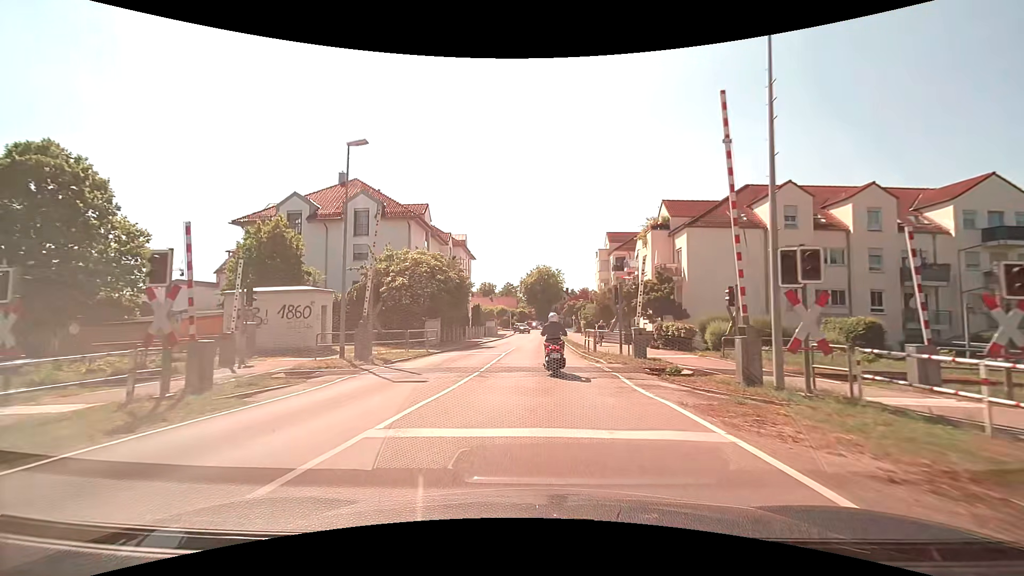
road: tertiary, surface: asphalt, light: Day
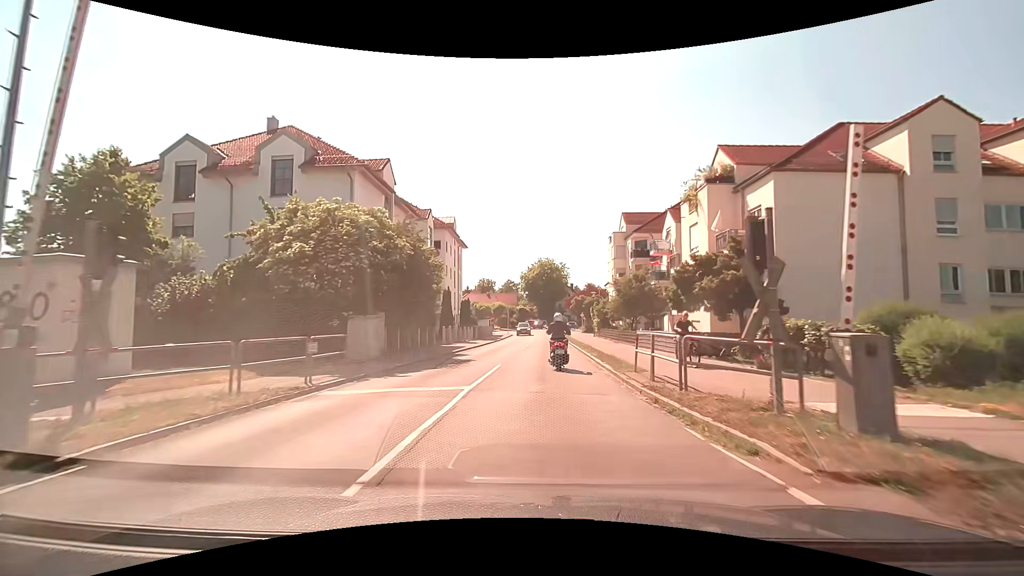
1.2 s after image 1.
(0.0, +12.4) m; 0°
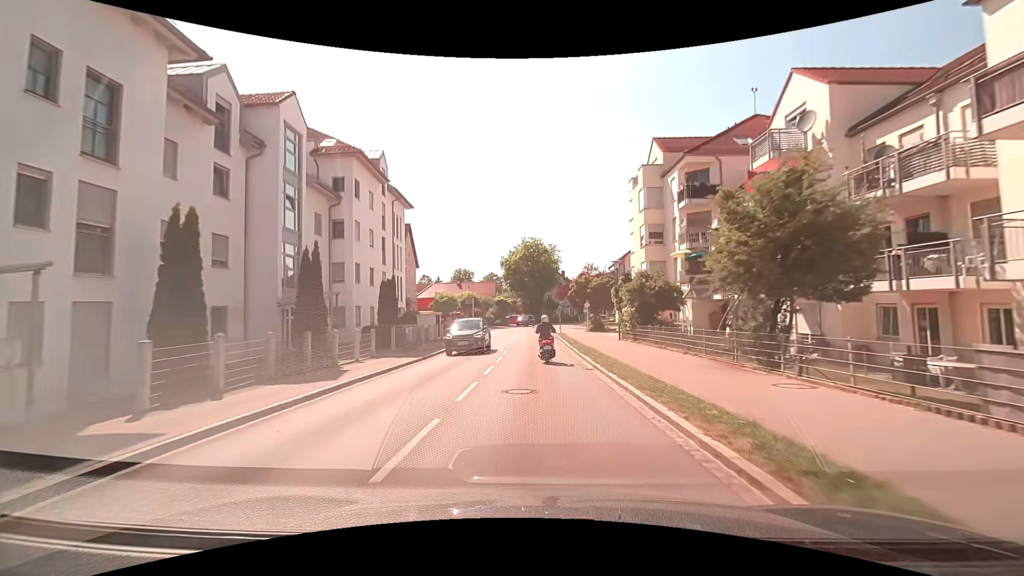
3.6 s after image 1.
(+0.4, +25.3) m; +1°
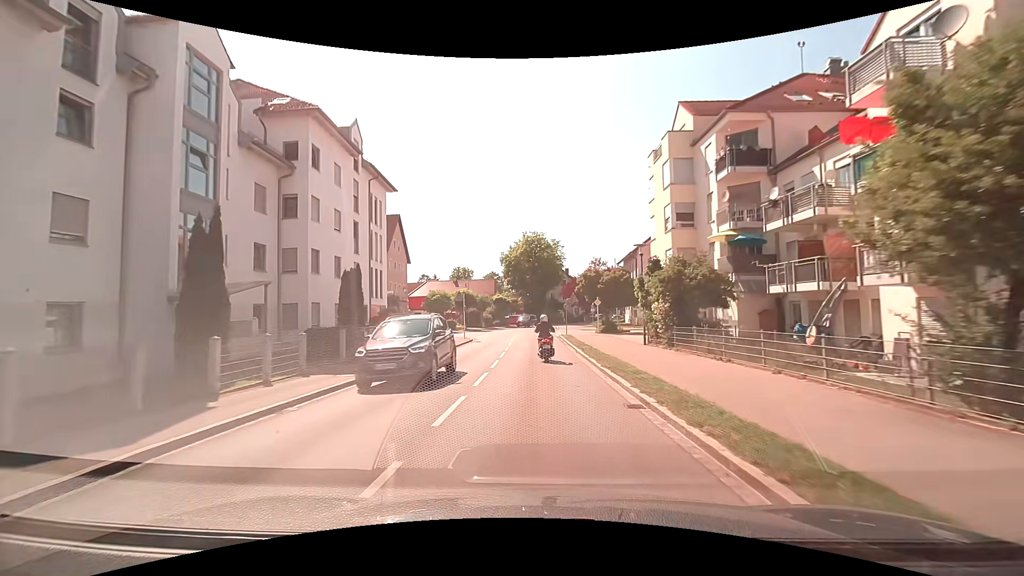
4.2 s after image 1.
(0.0, +6.8) m; 0°
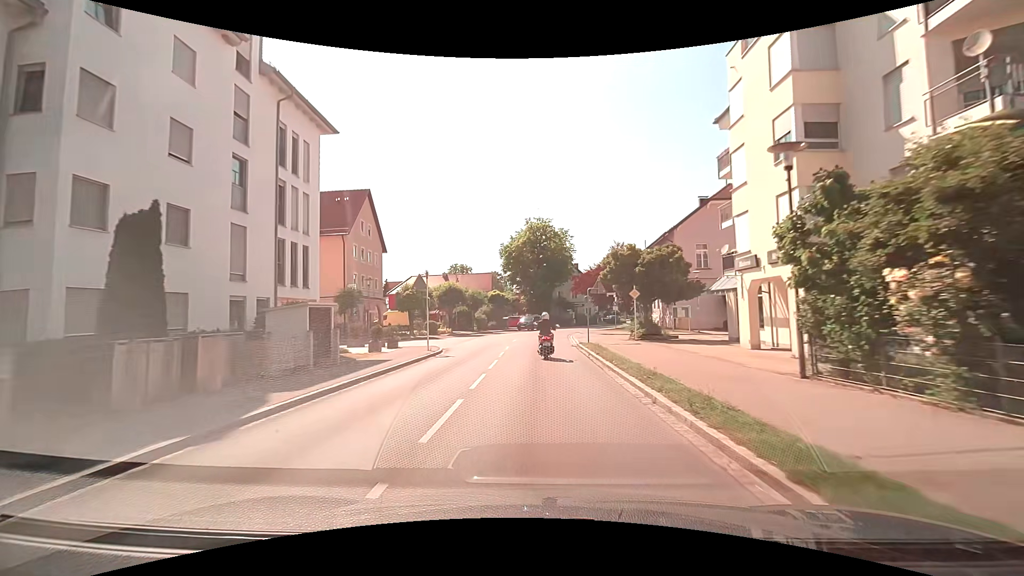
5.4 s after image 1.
(-0.1, +14.2) m; -1°
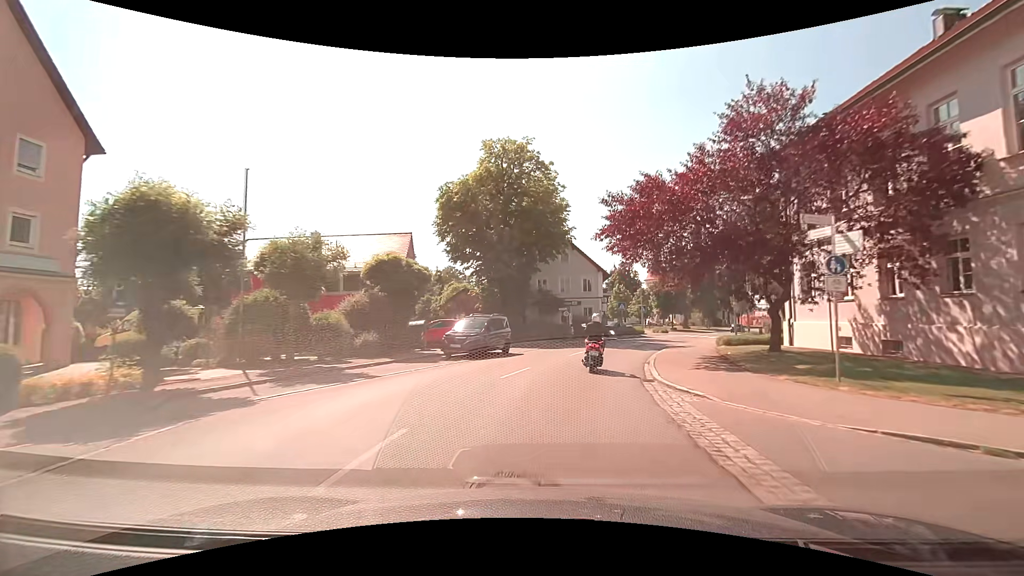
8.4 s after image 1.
(+0.3, +36.8) m; +3°
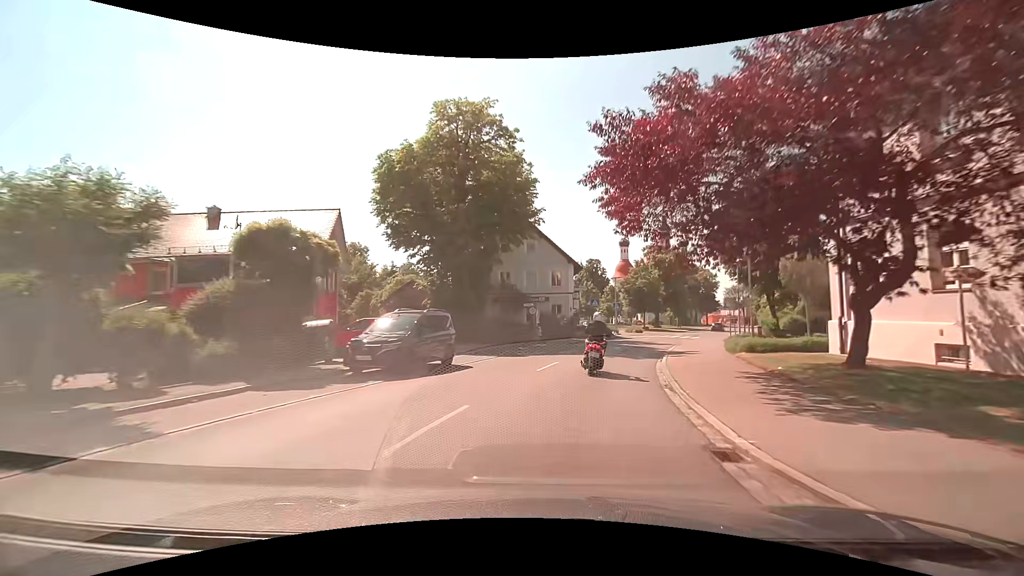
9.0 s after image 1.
(+0.3, +7.1) m; +4°
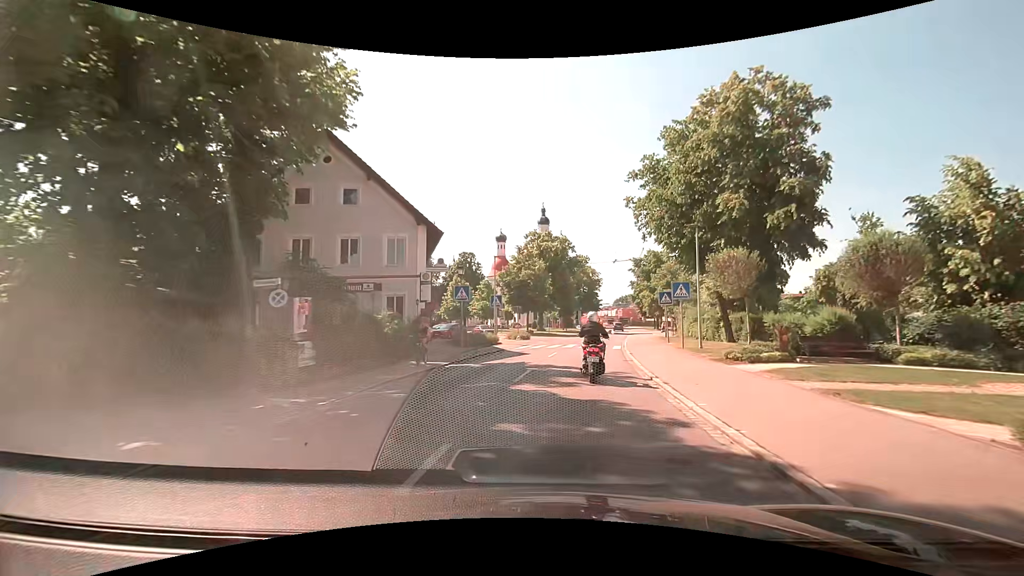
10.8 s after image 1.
(+2.4, +19.7) m; +15°
(0, +10) (+1, +20) (+3, +30) (+5, +40) (+6, +50) (+8, +59) (+10, +69) (+12, +79) (+14, +89) (+16, +99) m
